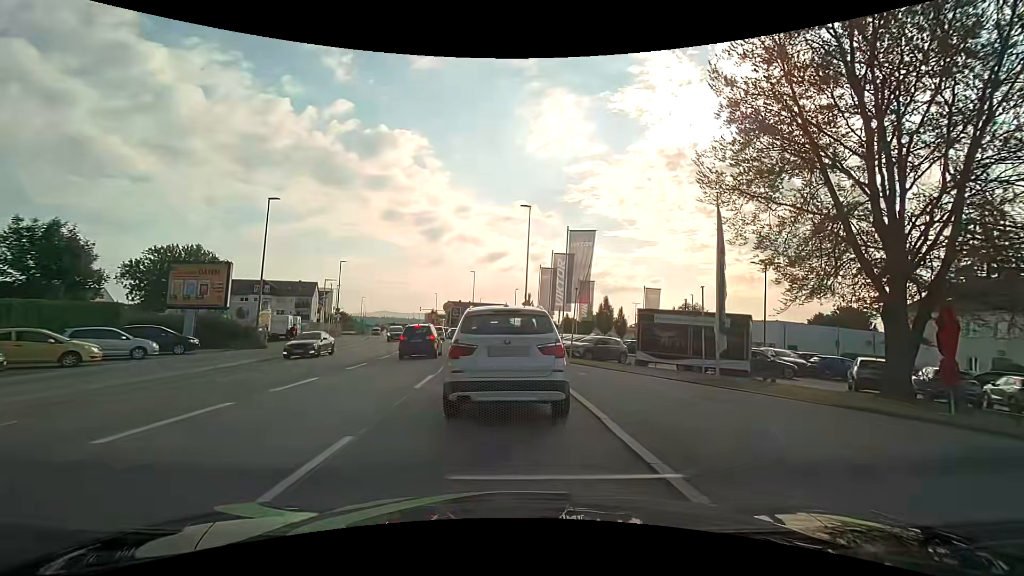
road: tertiary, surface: asphalt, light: Day
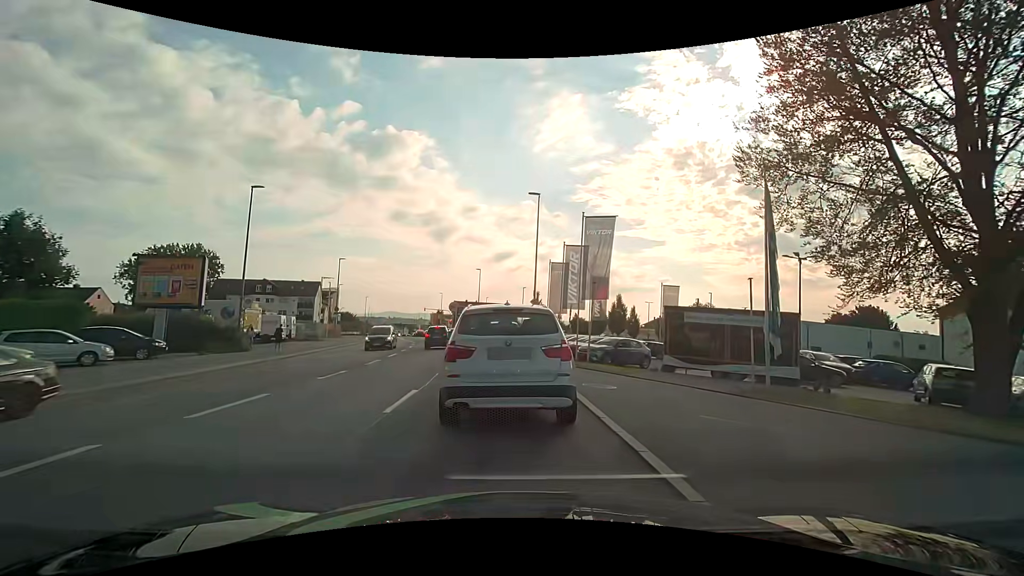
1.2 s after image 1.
(0.0, +3.3) m; -2°
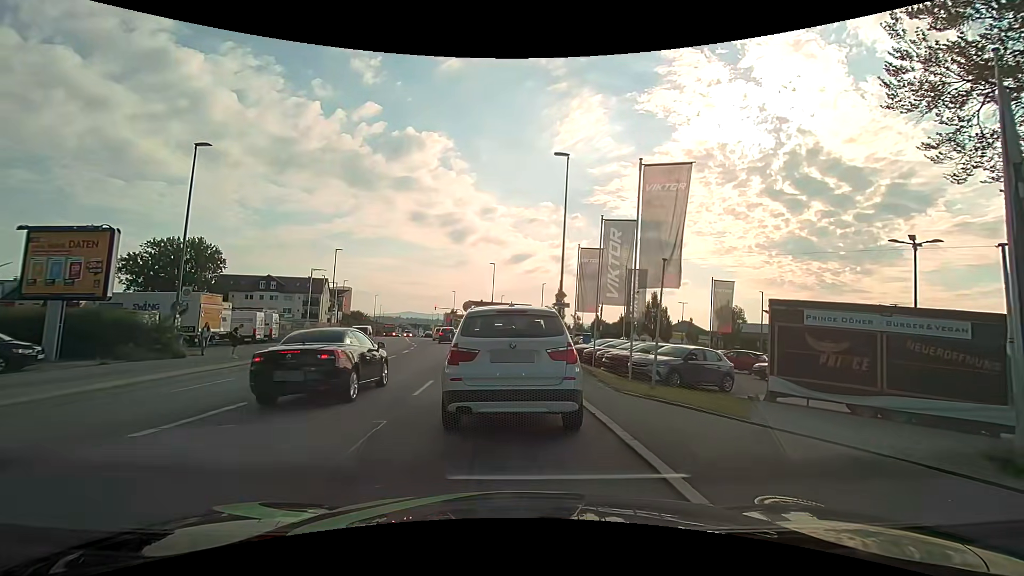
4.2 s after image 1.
(0.0, +7.7) m; -1°
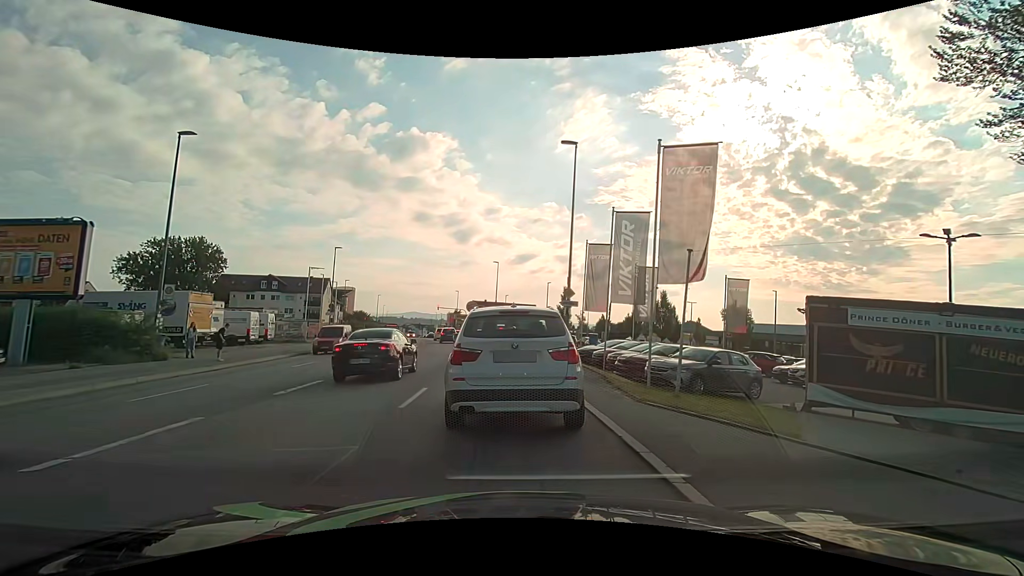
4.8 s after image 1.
(0.0, +1.6) m; 0°
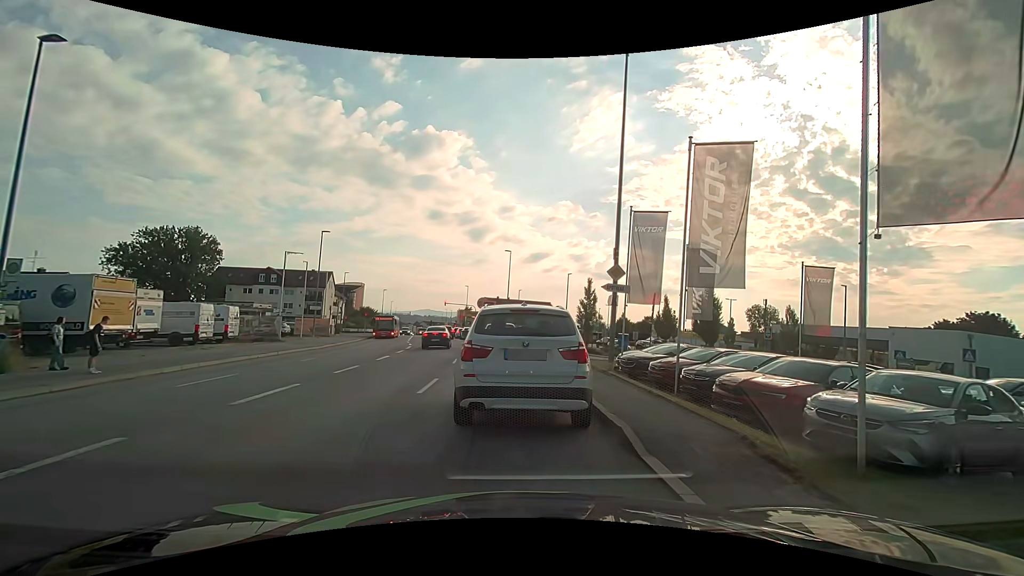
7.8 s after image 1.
(-0.2, +7.8) m; -3°
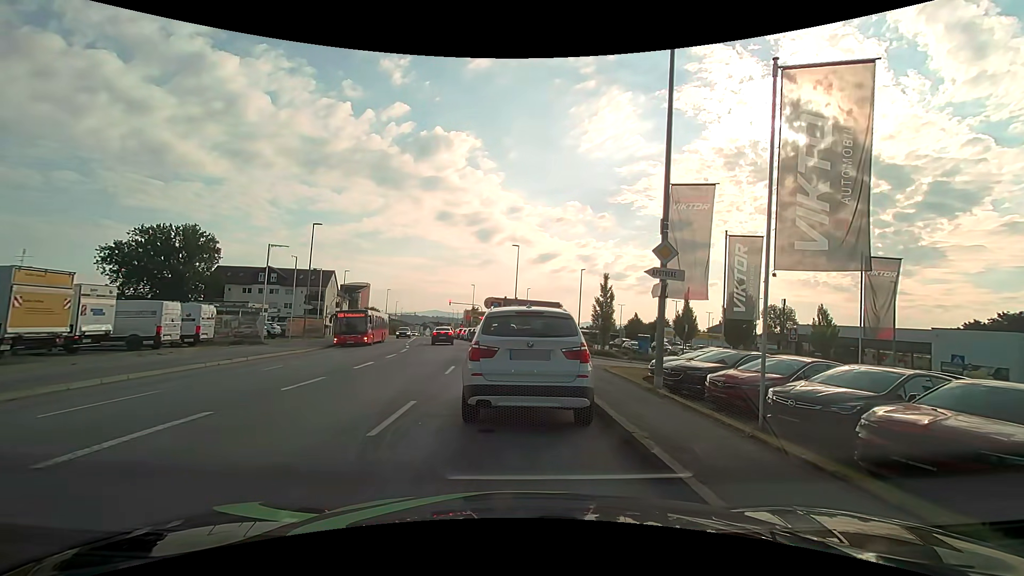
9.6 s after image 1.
(0.0, +4.0) m; 0°
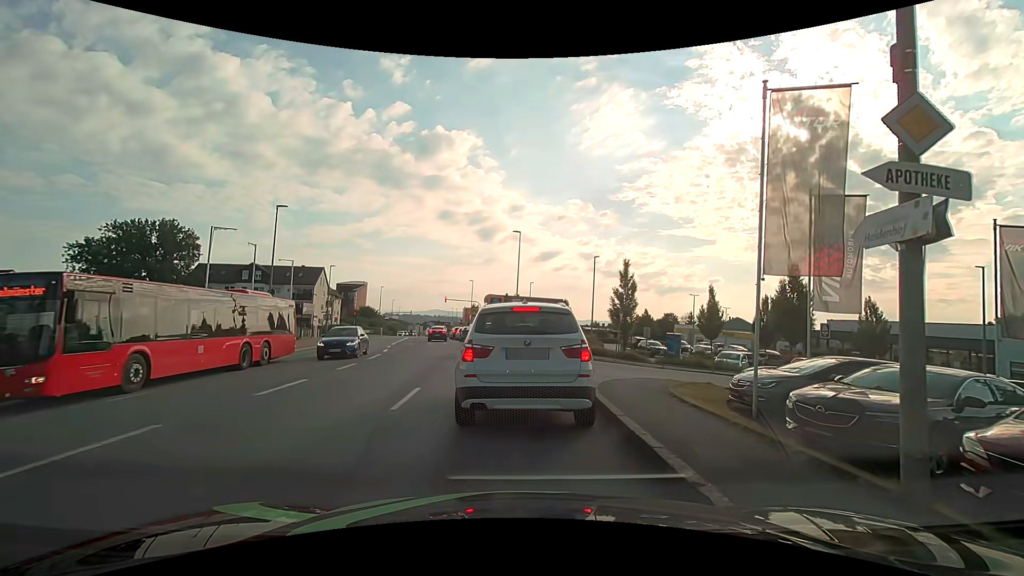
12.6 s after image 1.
(0.0, +6.8) m; 0°
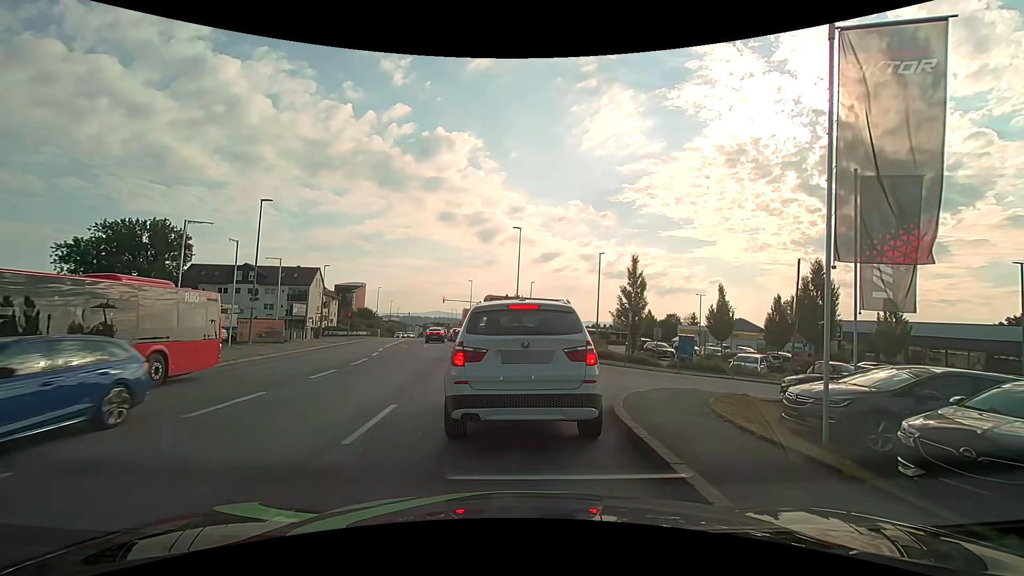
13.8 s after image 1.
(0.0, +2.2) m; +1°
(0, +10) (-1, +20) (-2, +30) (-4, +40) (-6, +50) (-8, +59) (-10, +69) (-11, +79) (-13, +89) (-15, +99) m
